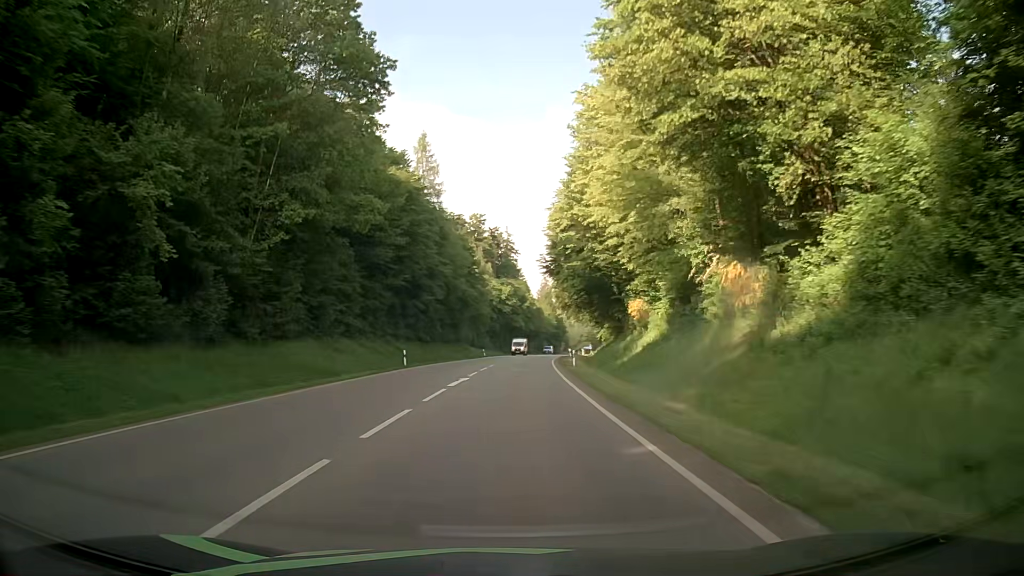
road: secondary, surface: asphalt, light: Day
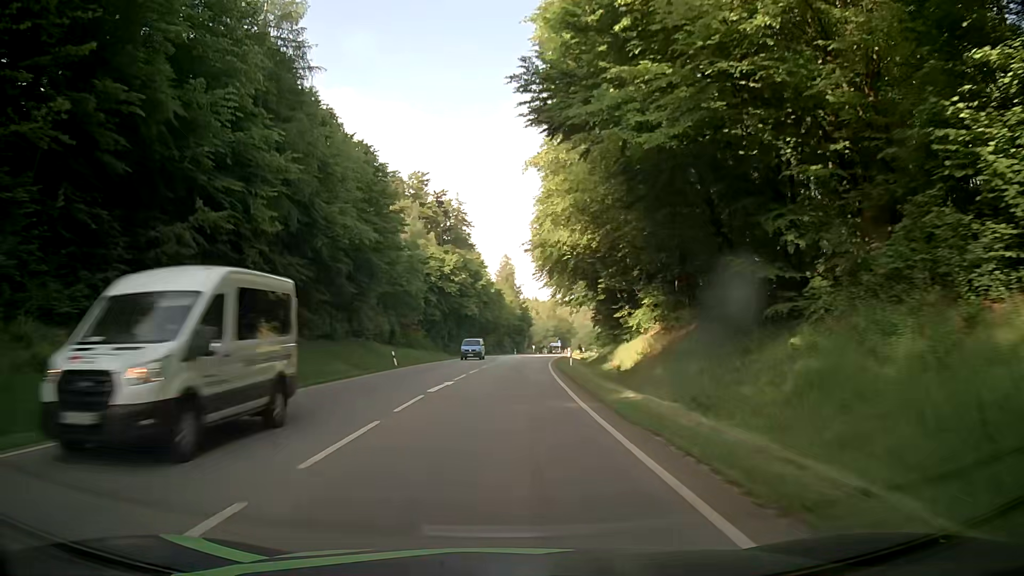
(+1.4, +43.9) m; +4°
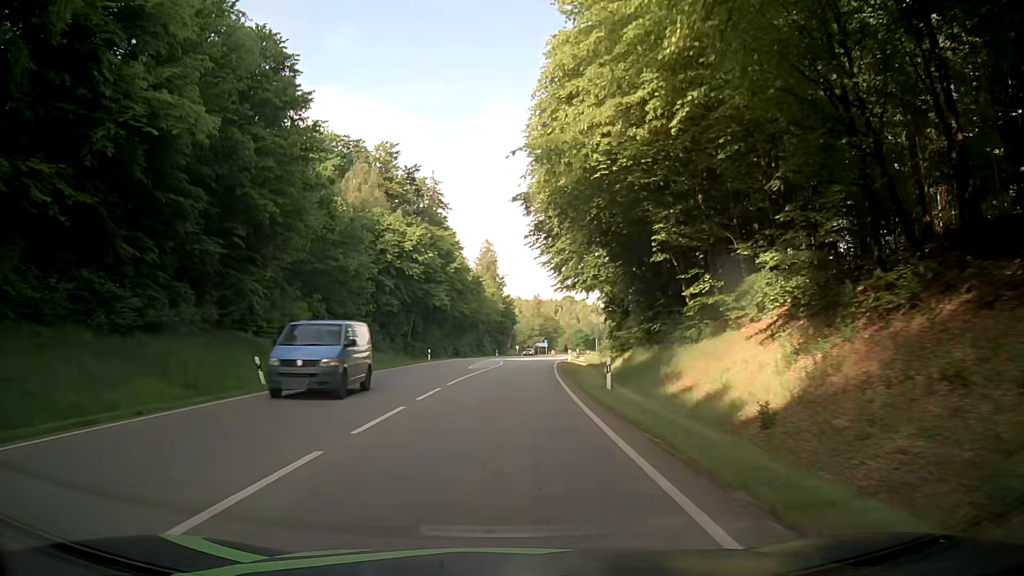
(+0.3, +21.2) m; +1°
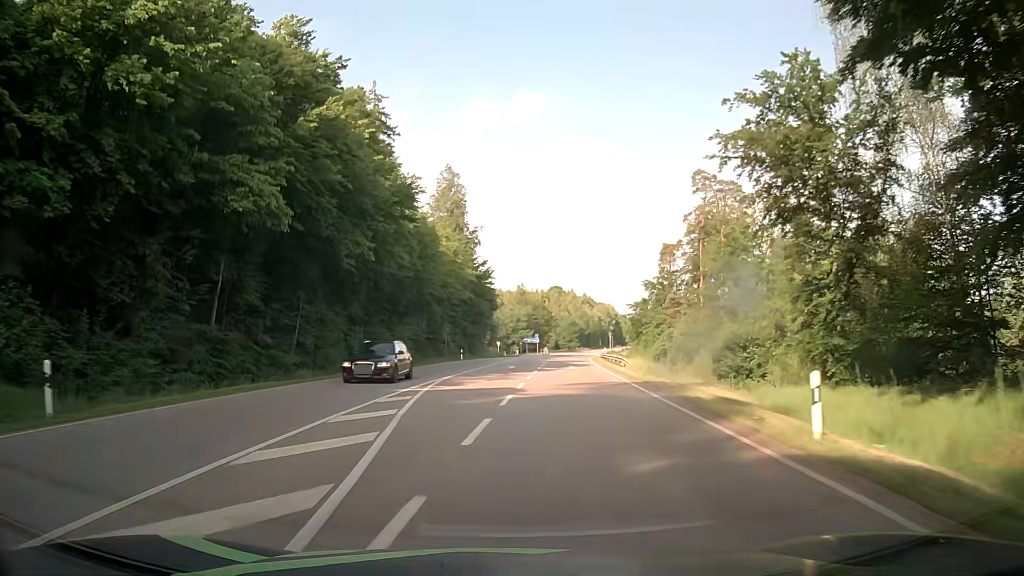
(+1.3, +50.3) m; +2°
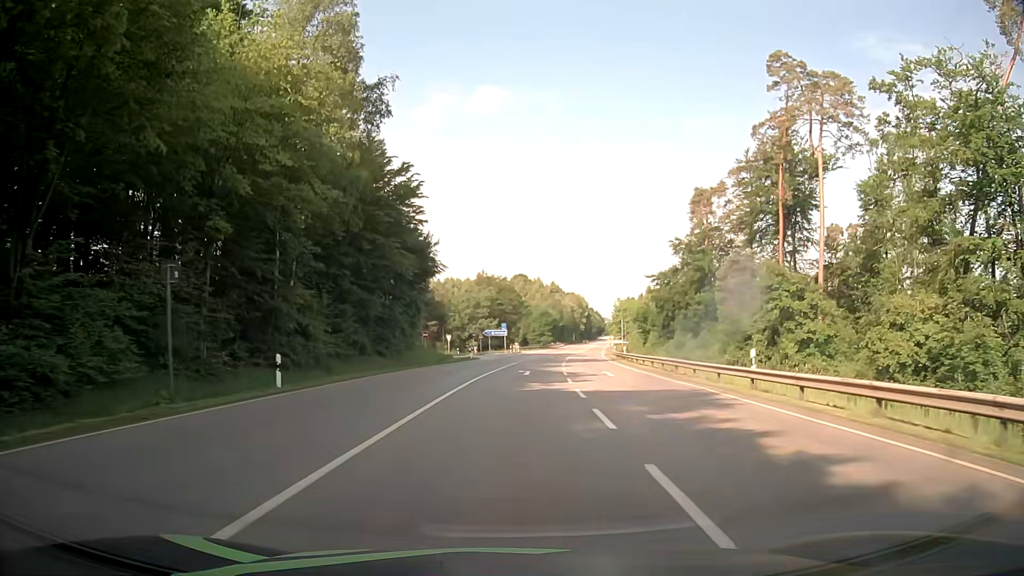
(+0.9, +45.7) m; +3°
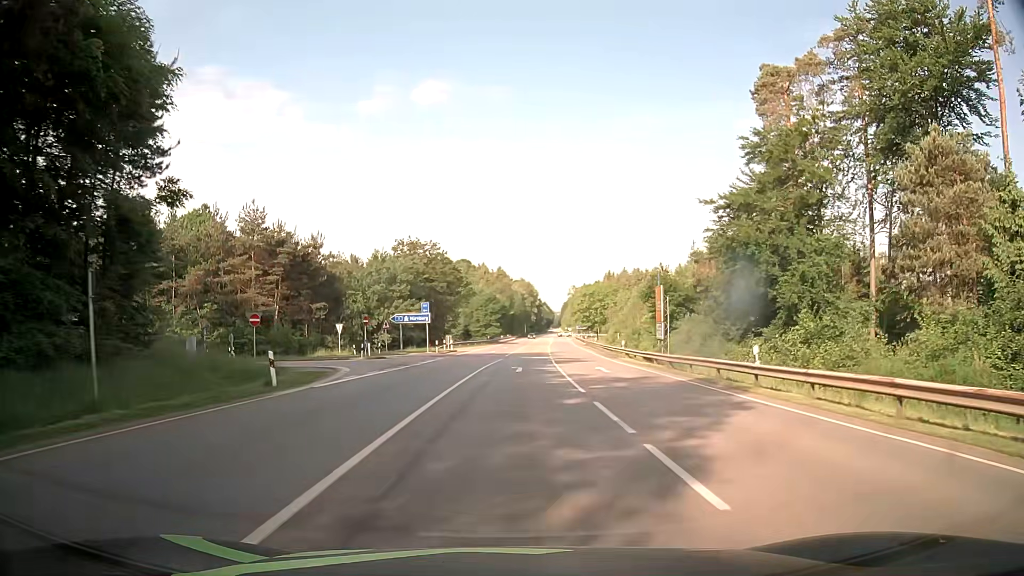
(+1.8, +41.0) m; +5°
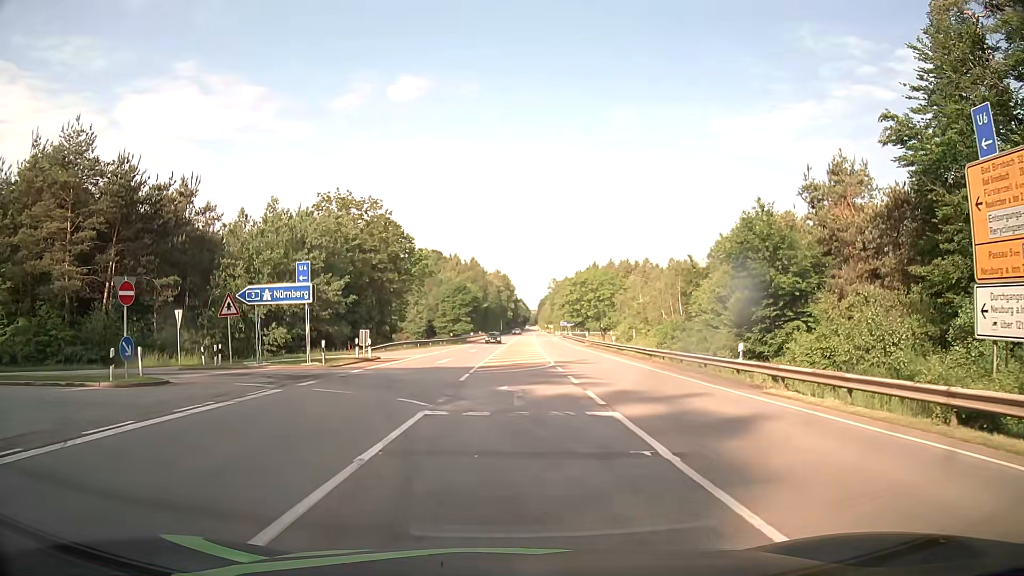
(+0.6, +29.1) m; +3°
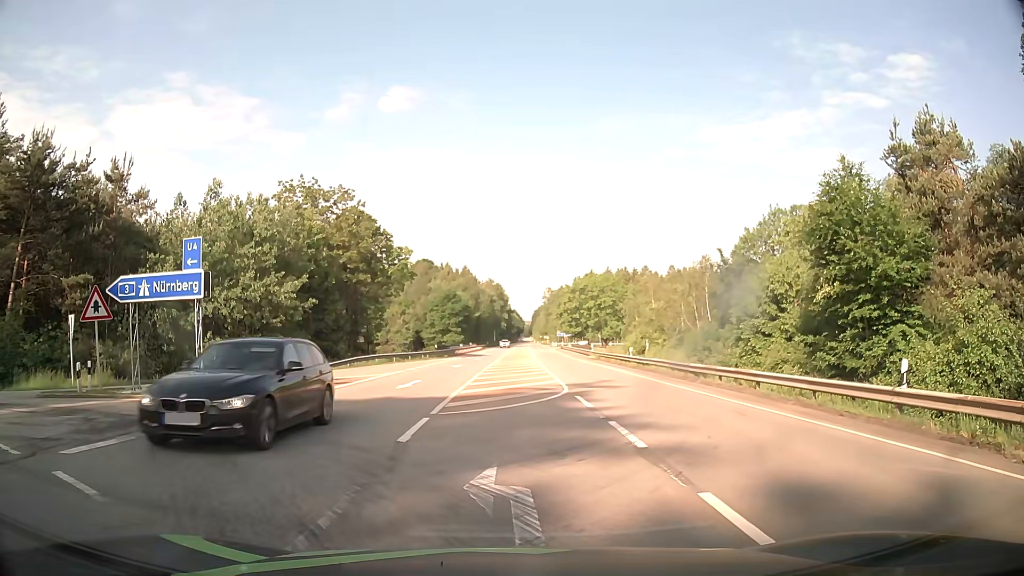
(0.0, +9.3) m; +2°
